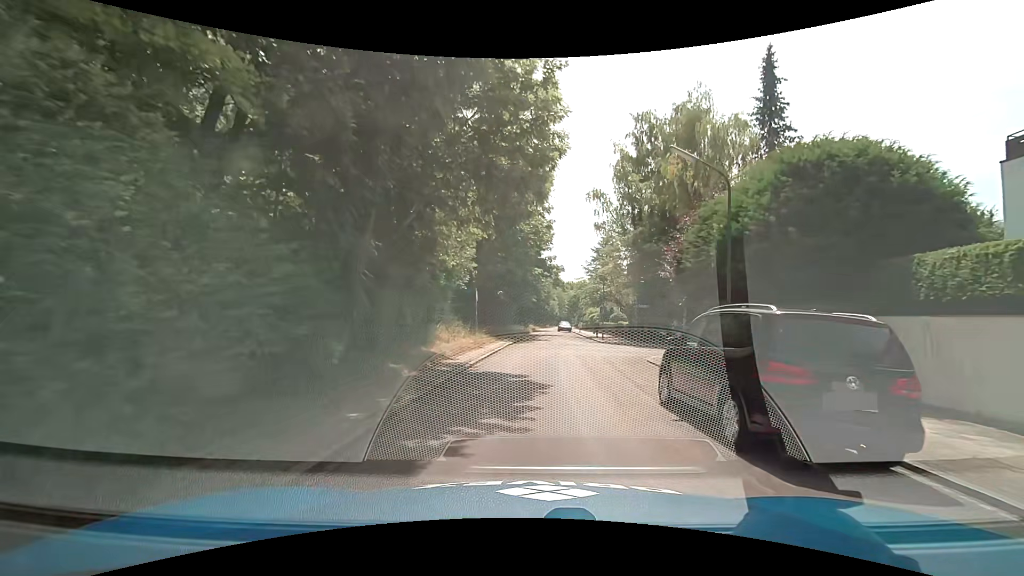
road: residential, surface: asphalt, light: Day
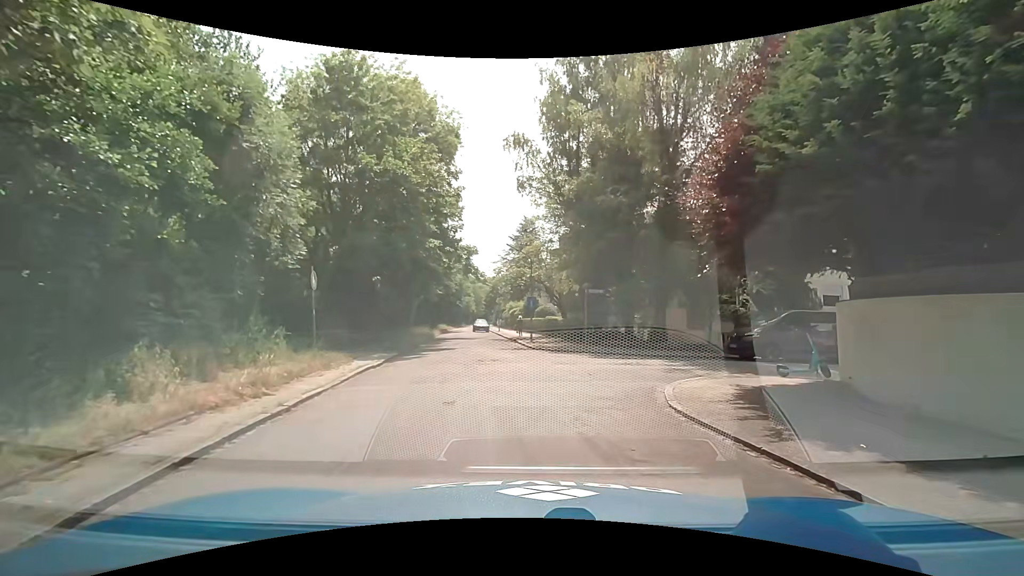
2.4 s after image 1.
(+1.0, +12.5) m; +9°
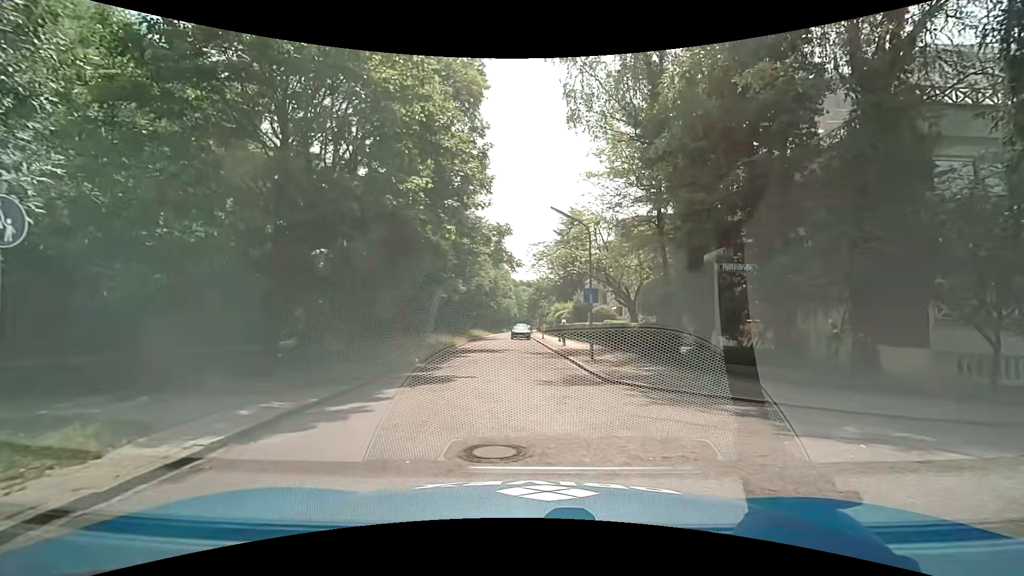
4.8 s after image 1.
(-0.2, +11.2) m; -5°
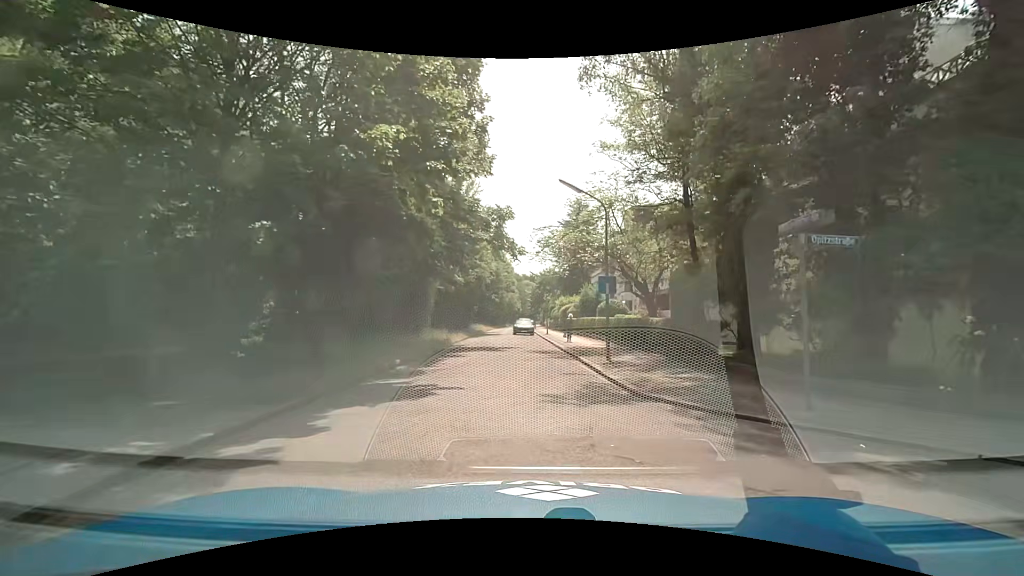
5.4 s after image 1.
(0.0, +3.3) m; +1°
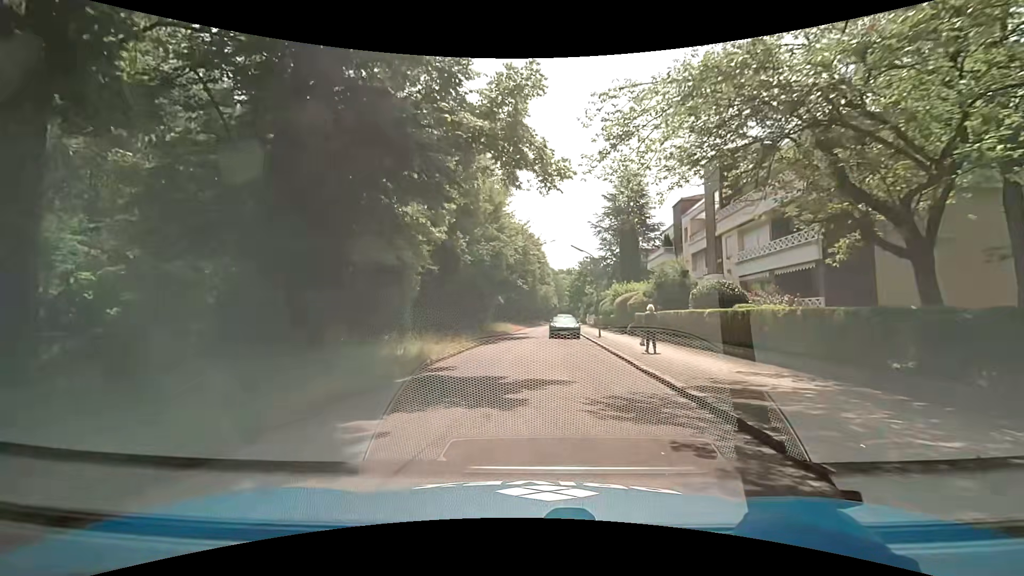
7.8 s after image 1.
(-0.4, +14.7) m; -5°
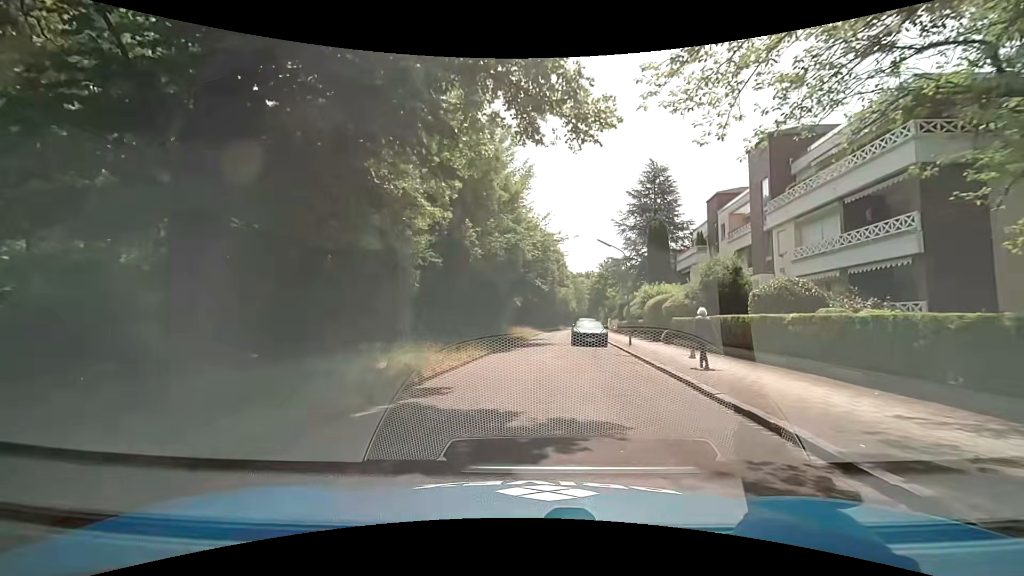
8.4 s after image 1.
(0.0, +4.0) m; 0°
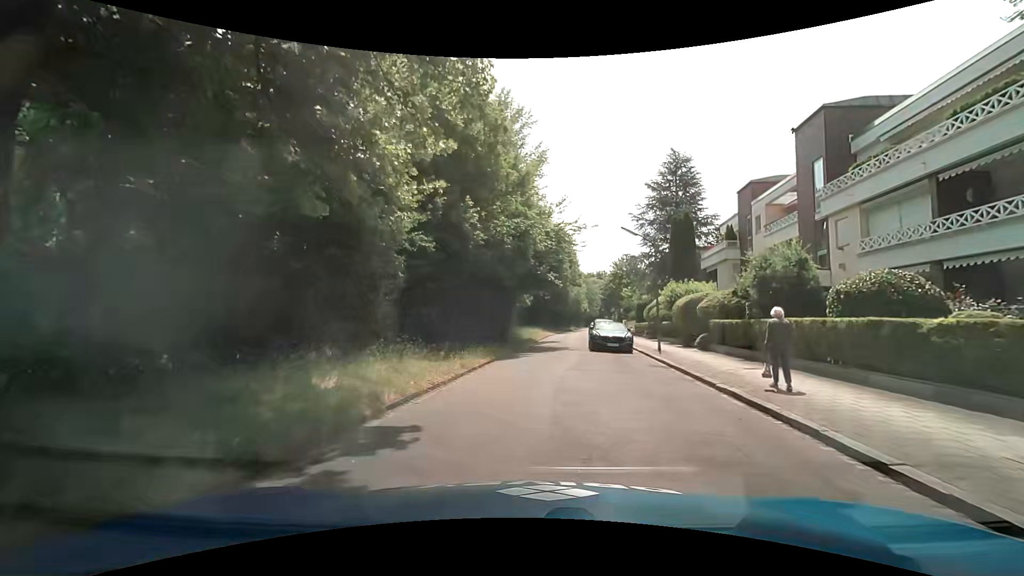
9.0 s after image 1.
(-0.2, +4.0) m; -3°
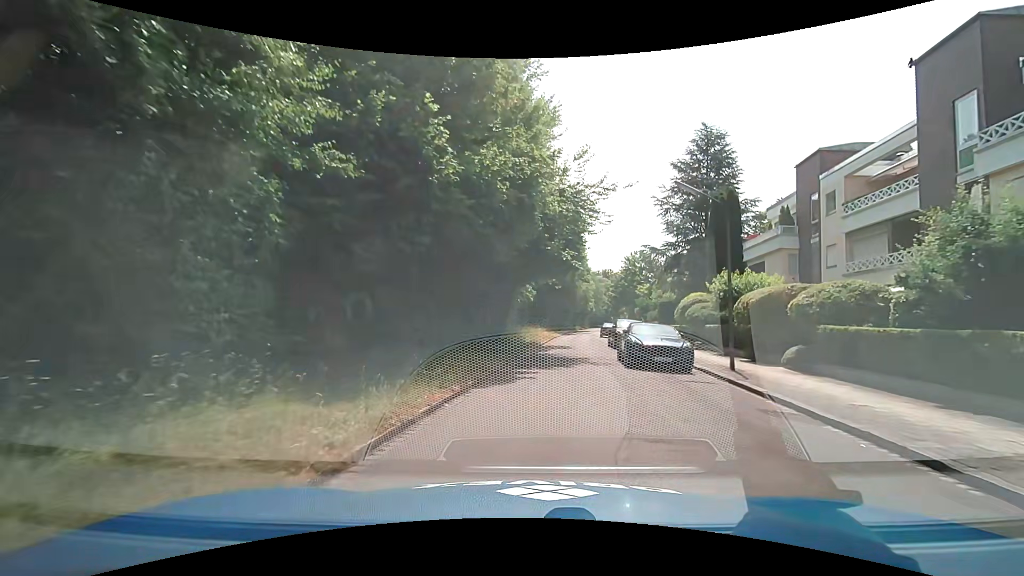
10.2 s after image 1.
(+0.1, +8.1) m; +1°
(0, +10) (+1, +20) (+2, +30) (+3, +40) (+4, +50) (+6, +60) (+7, +70) (+10, +79) (+12, +89) (+14, +99) m
